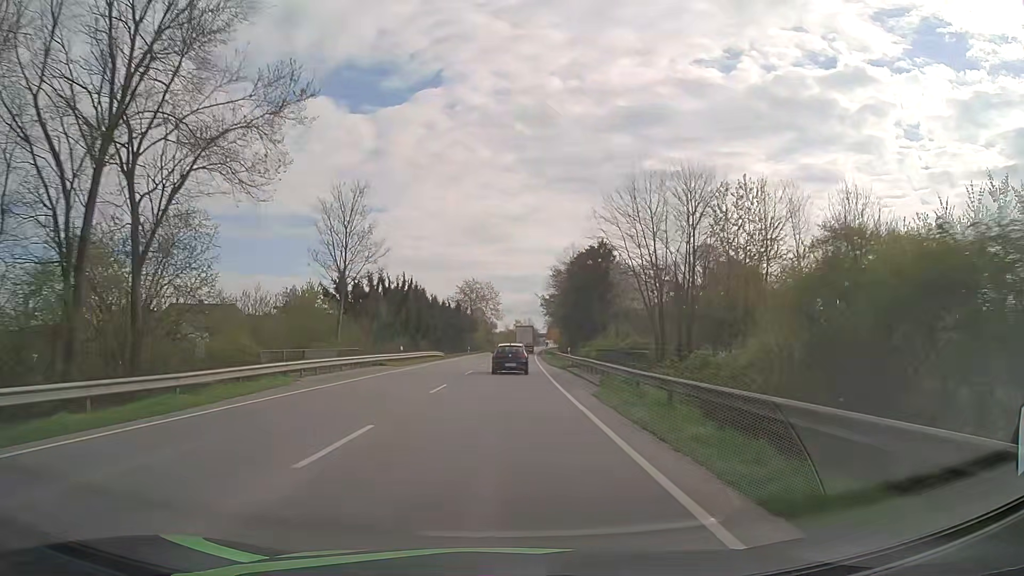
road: primary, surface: asphalt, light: Day
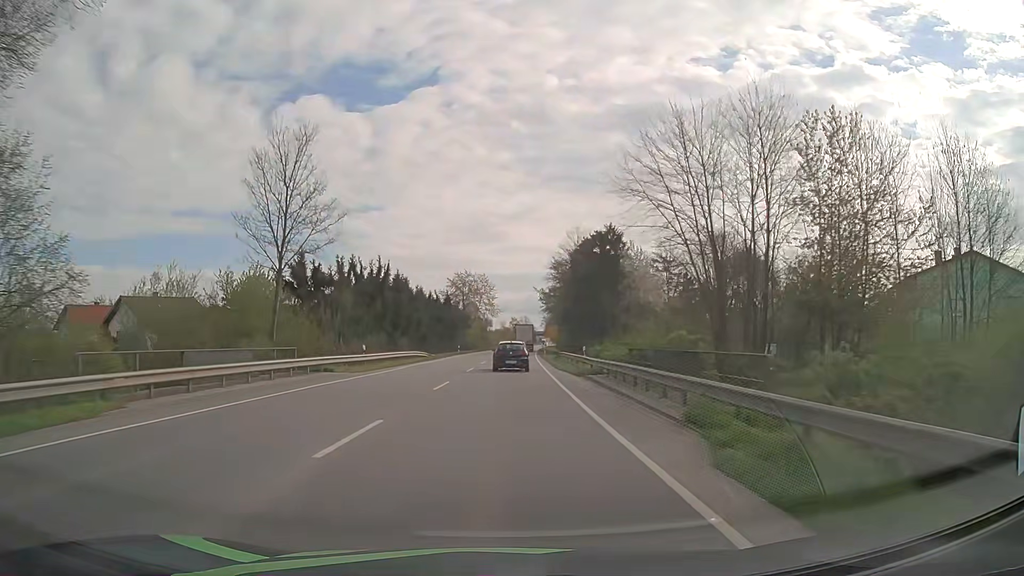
(0.0, +11.5) m; 0°
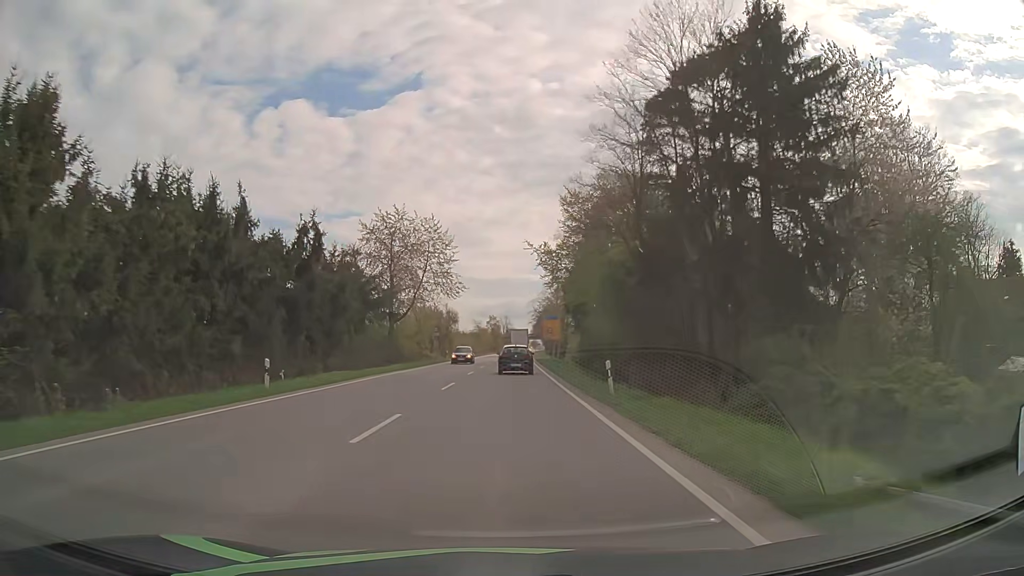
(+1.0, +58.2) m; +2°
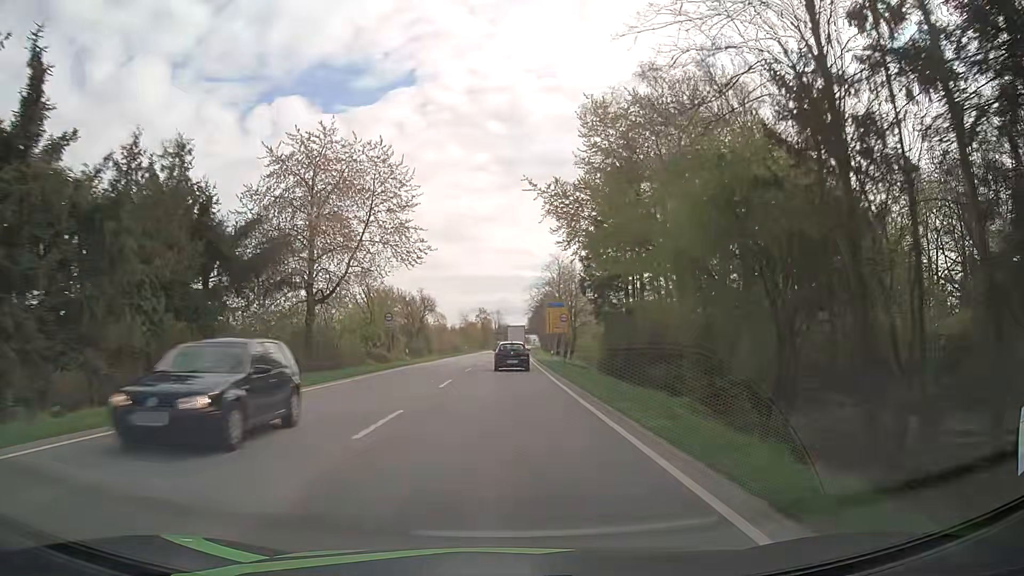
(+0.1, +23.6) m; +1°
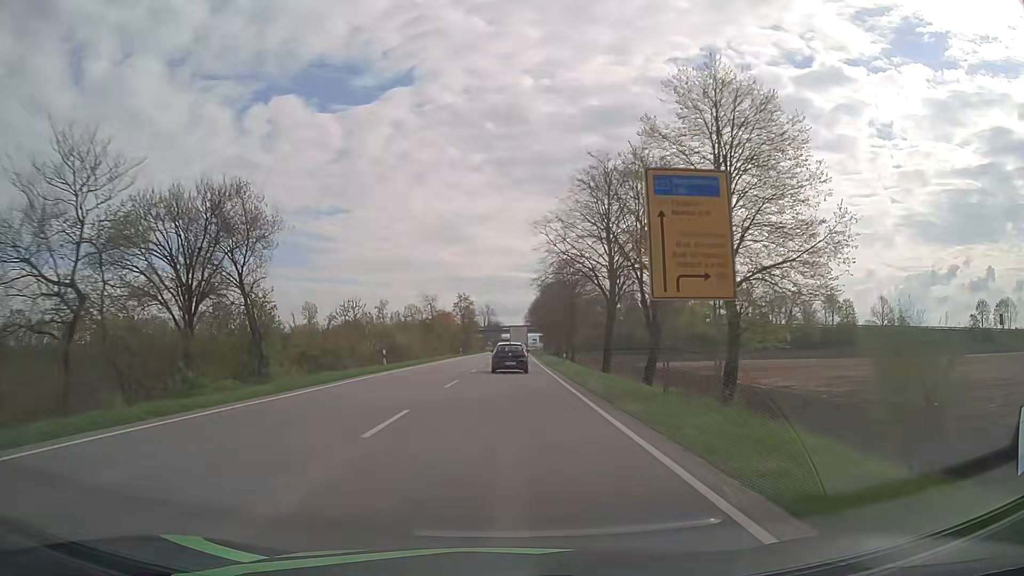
(+0.4, +59.6) m; 0°
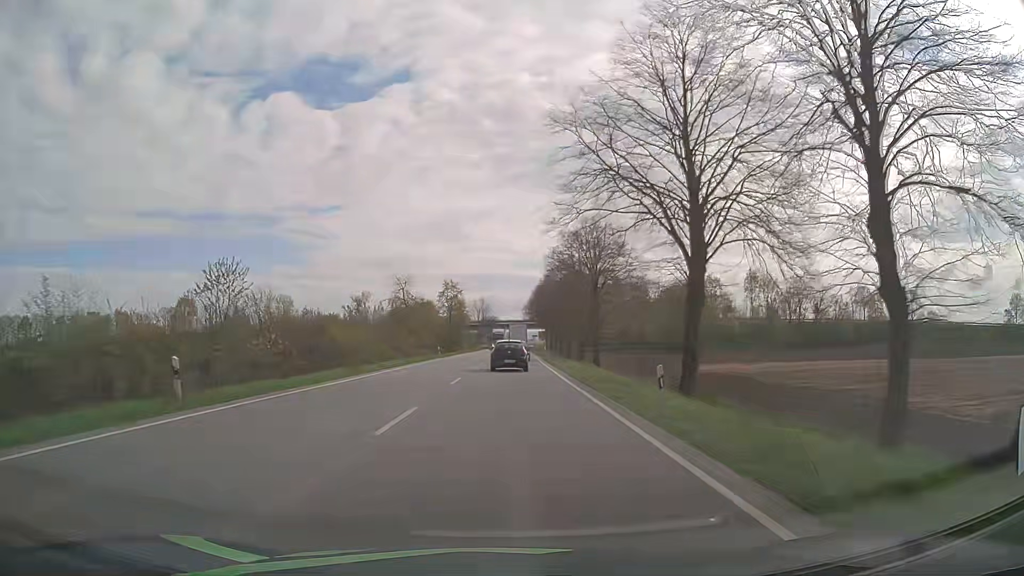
(+0.2, +23.4) m; +1°
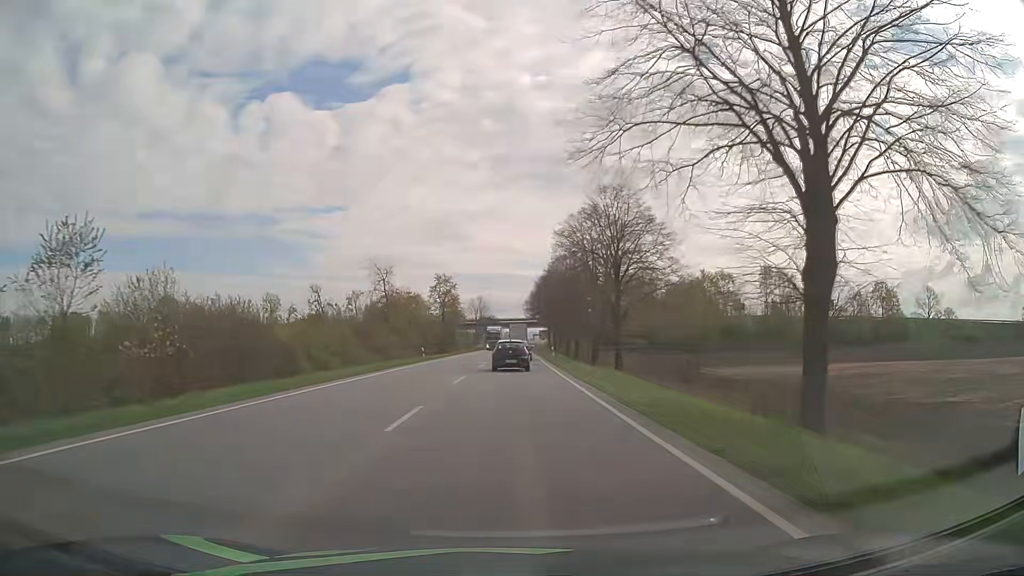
(0.0, +11.4) m; 0°
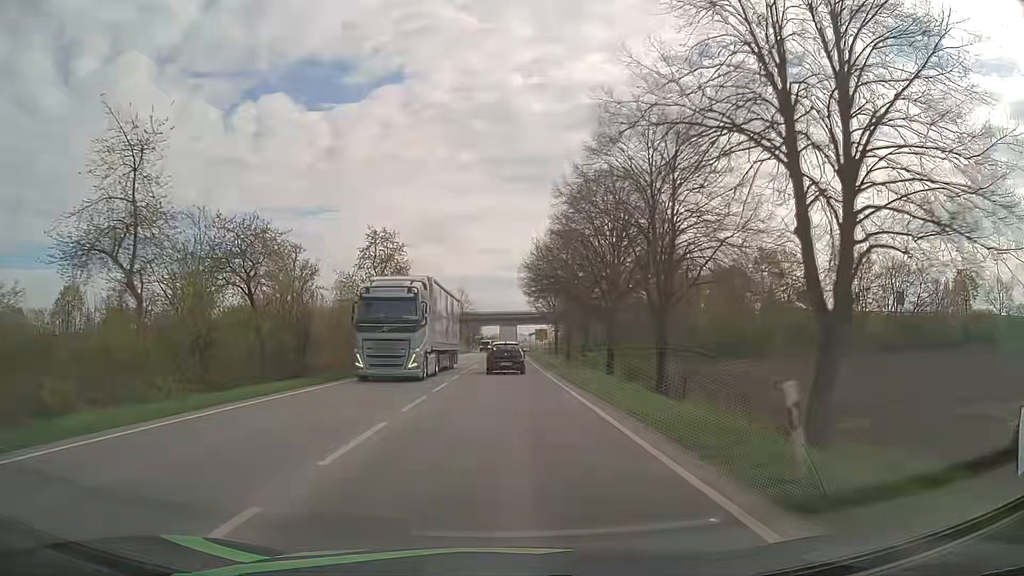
(+0.6, +44.8) m; +1°
(0, +10) (0, +20) (0, +30) (0, +40) (0, +50) (0, +60) (0, +70) (0, +80) (0, +90) (0, +100) m
